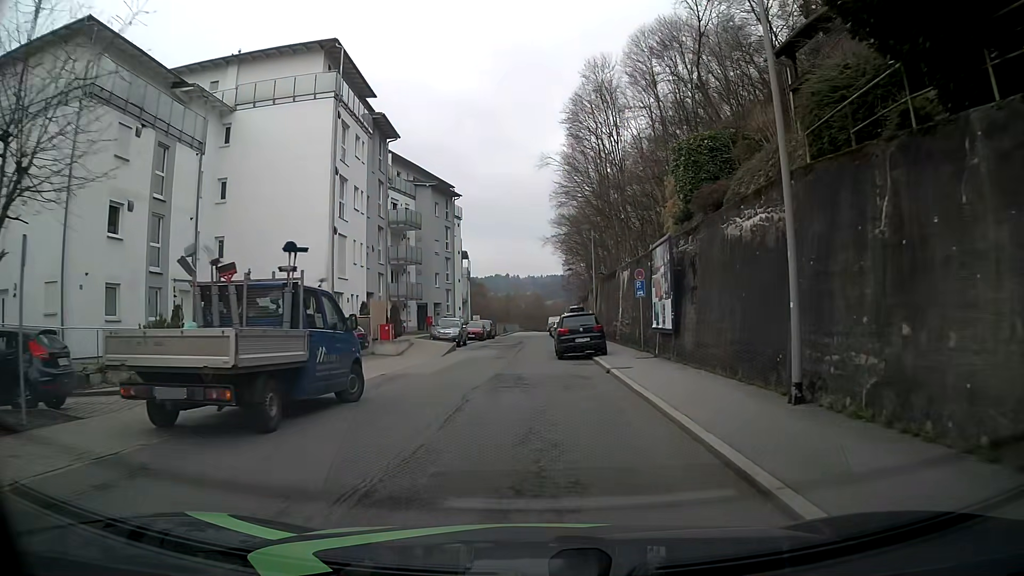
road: residential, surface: asphalt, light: Day
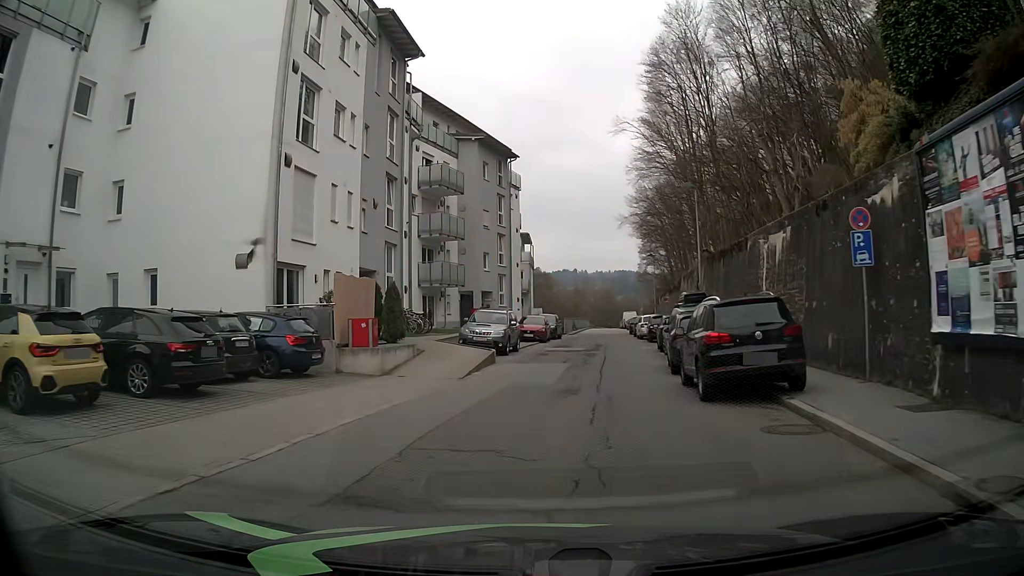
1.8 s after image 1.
(-0.3, +13.9) m; -4°
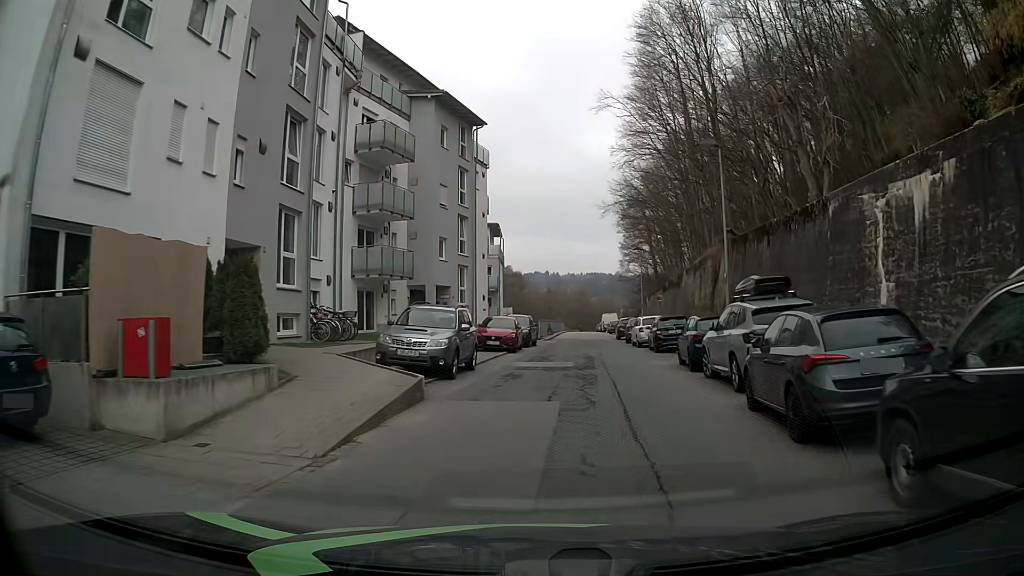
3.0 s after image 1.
(+0.1, +9.3) m; +5°
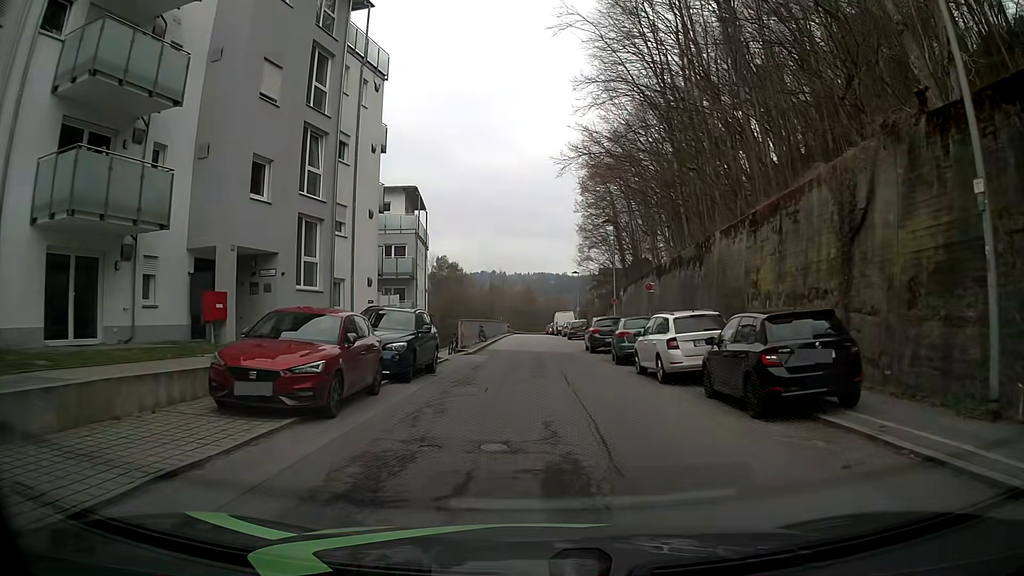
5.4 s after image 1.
(+0.2, +18.6) m; +1°
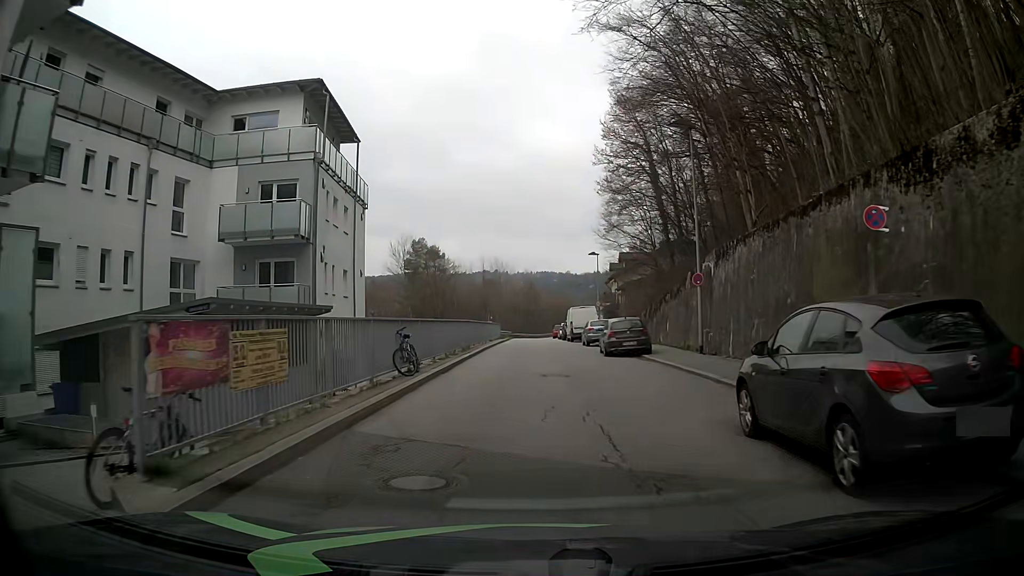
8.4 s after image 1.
(+0.2, +23.3) m; 0°
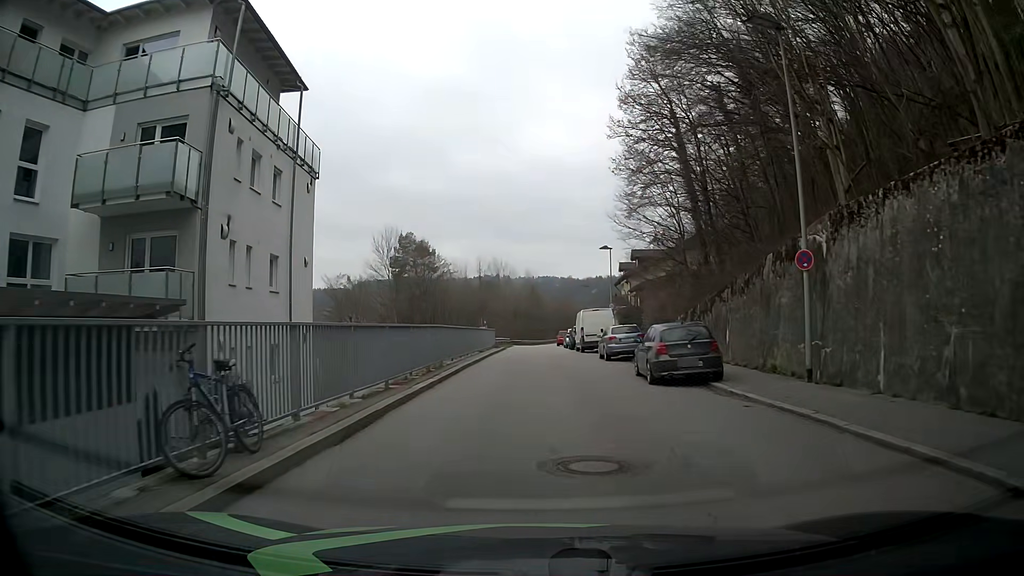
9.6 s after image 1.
(+0.1, +9.3) m; 0°
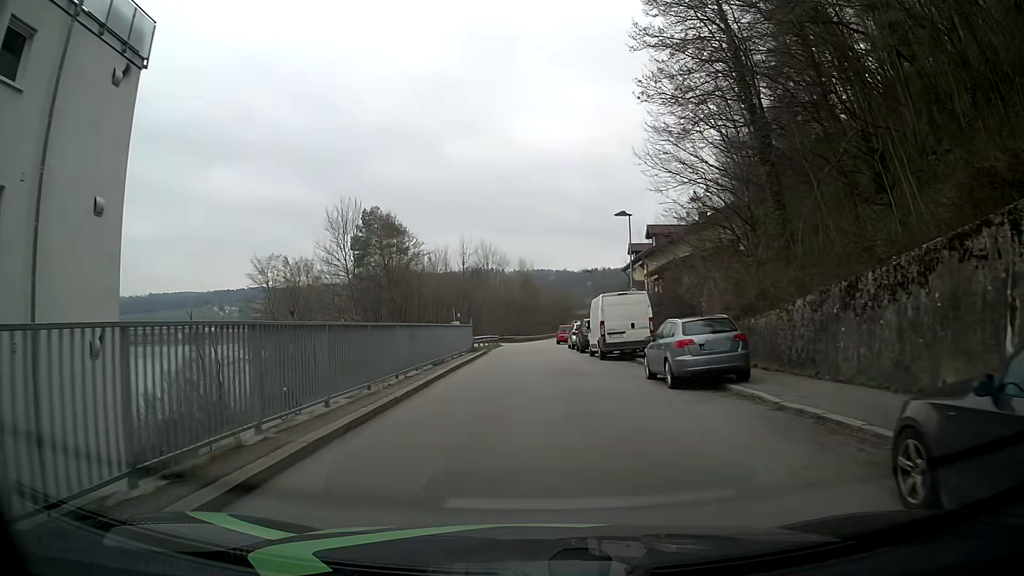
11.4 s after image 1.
(0.0, +14.0) m; +1°
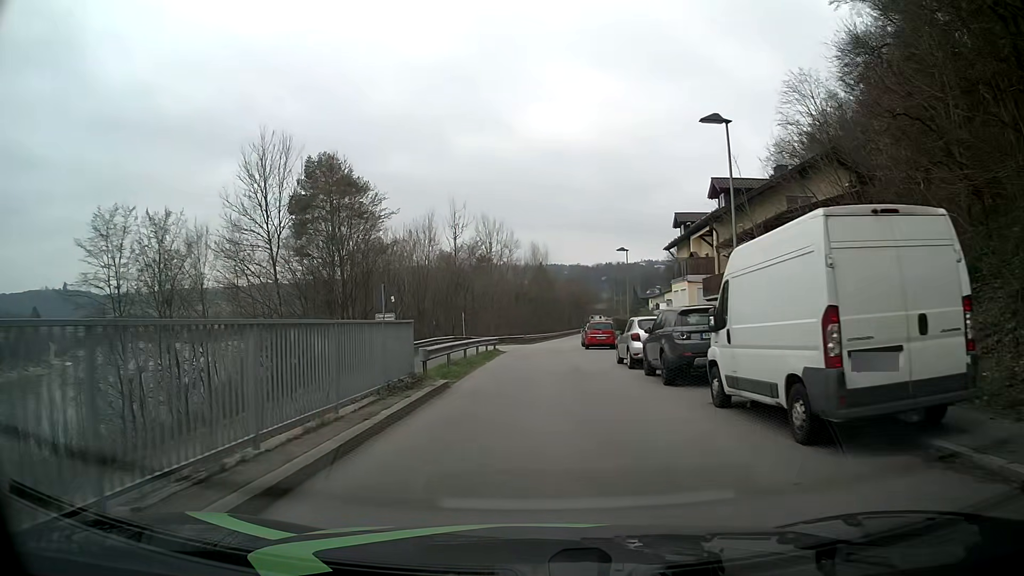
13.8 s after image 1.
(-0.4, +18.9) m; -2°
